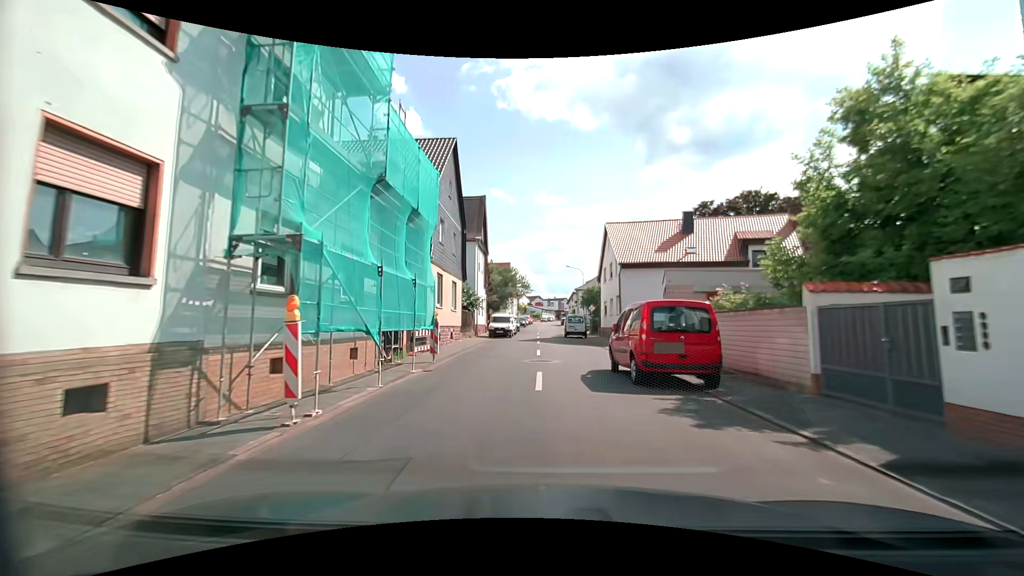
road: secondary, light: Day
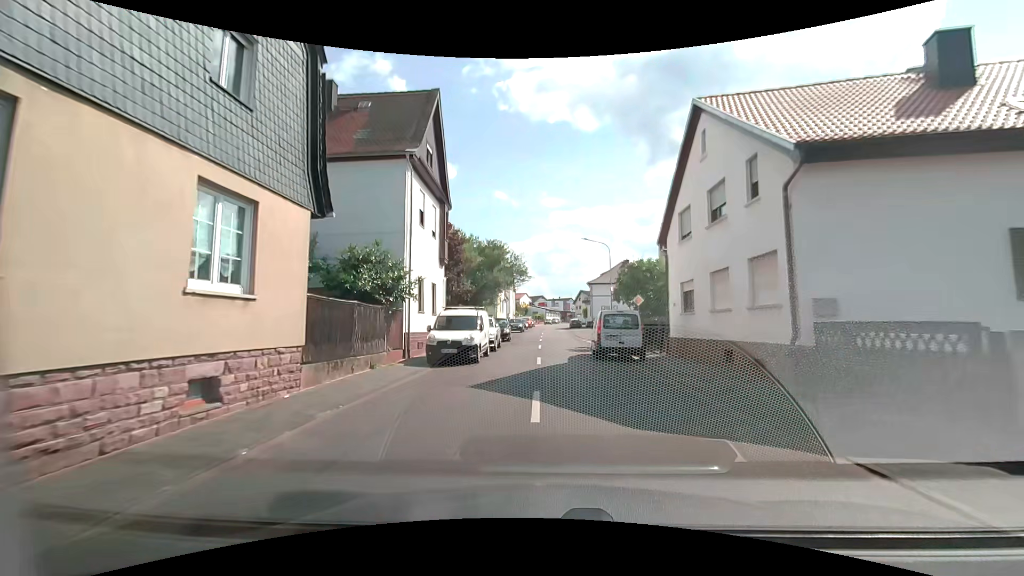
(-0.3, +21.1) m; 0°
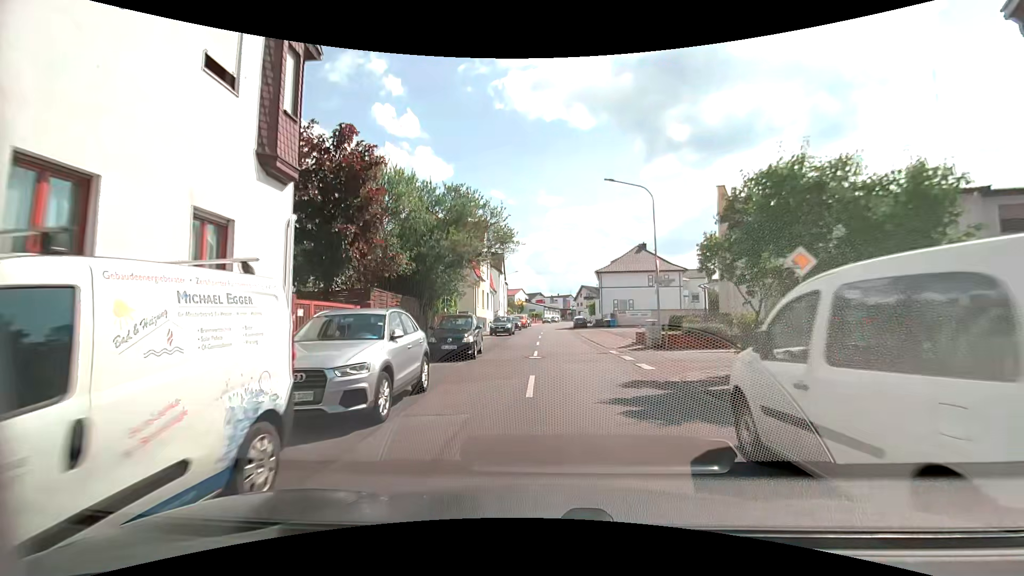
(-0.1, +15.9) m; -1°
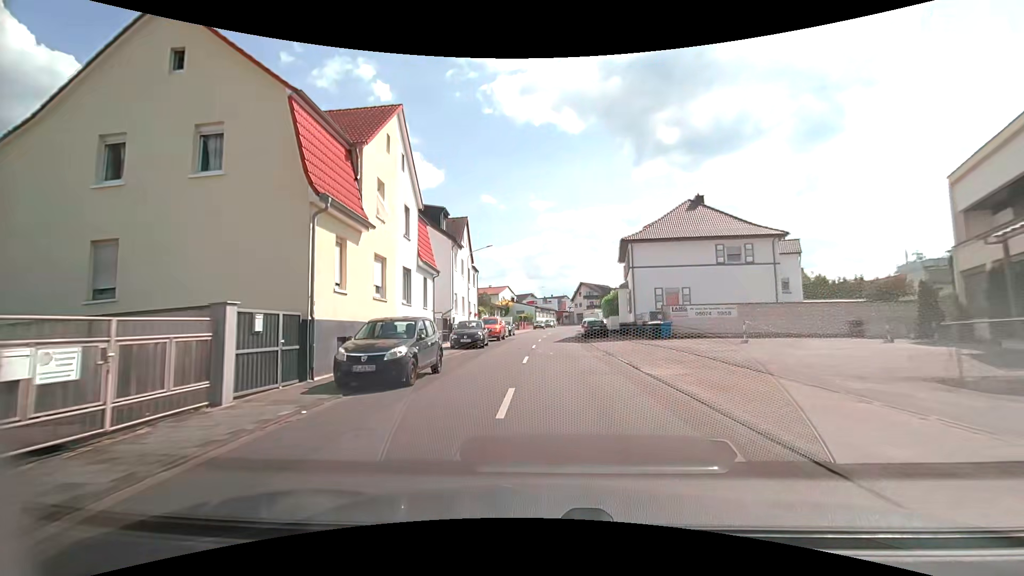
(+0.4, +27.8) m; +1°
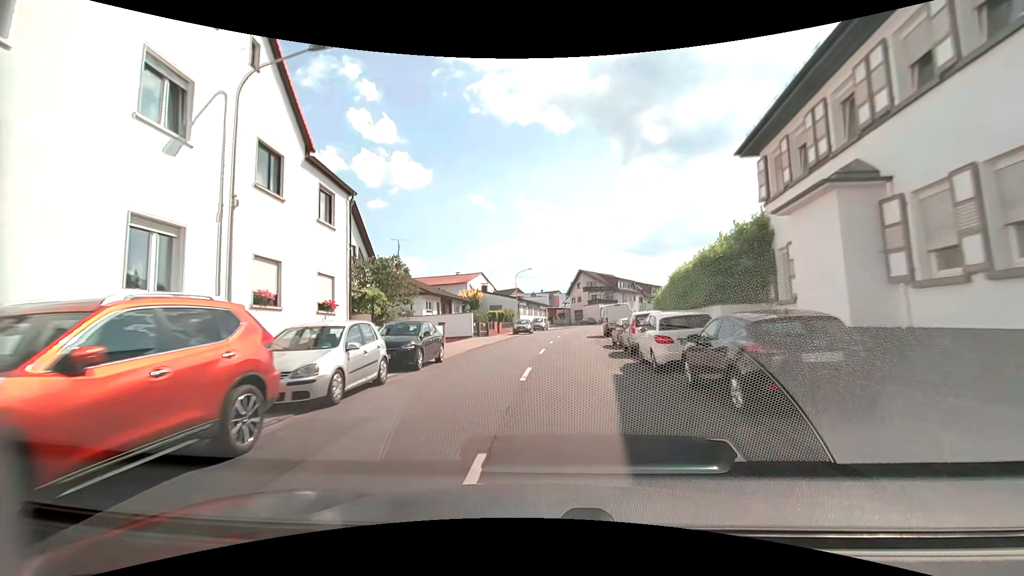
(+0.2, +32.1) m; +1°
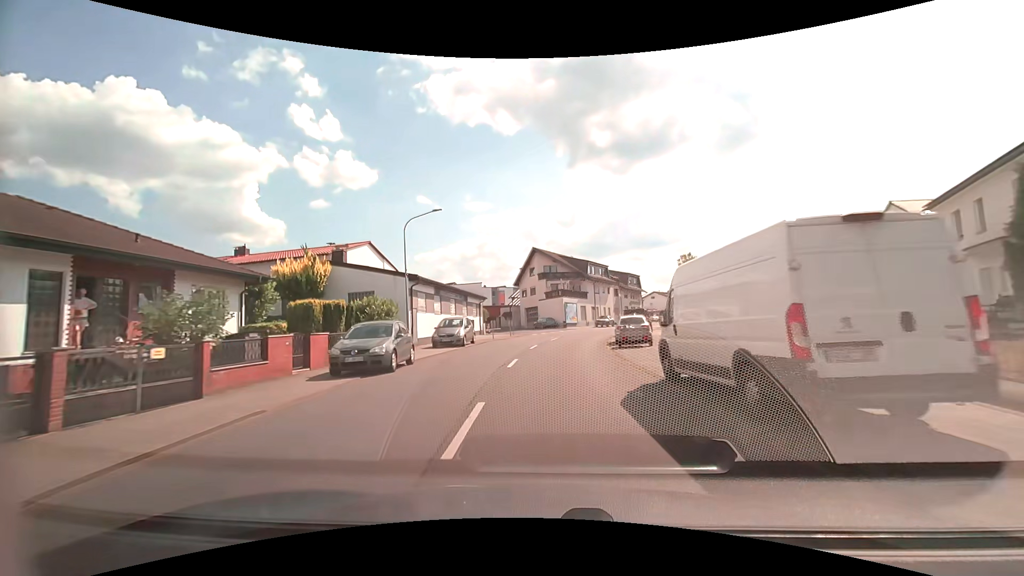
(+0.9, +34.0) m; +6°
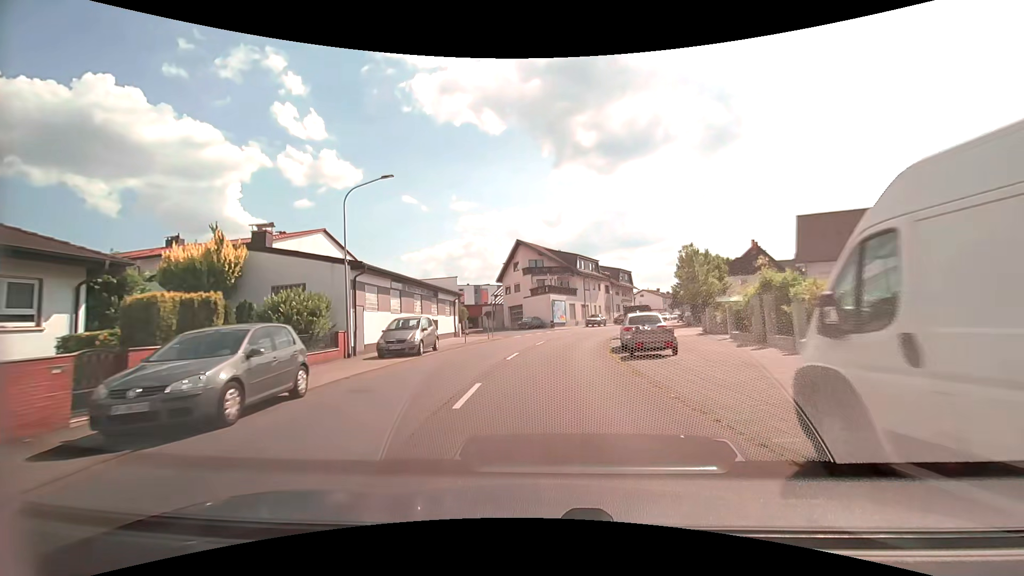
(+0.1, +6.7) m; +1°
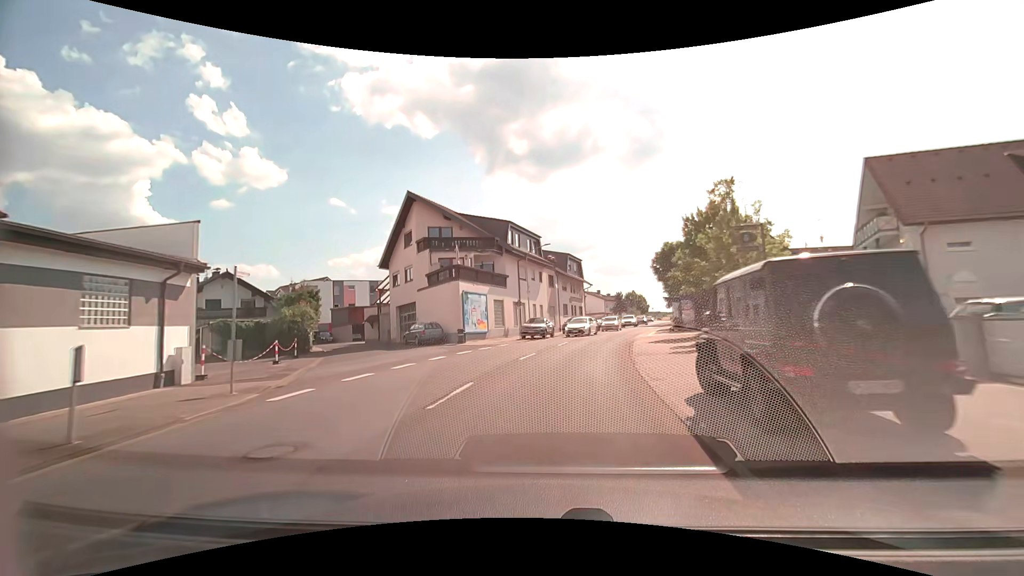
(+1.7, +26.4) m; +8°
(0, +10) (+2, +20) (+4, +30) (+6, +39) (+9, +49) (+11, +59) (+14, +68) (+17, +78) (+20, +87) (+22, +97) m
